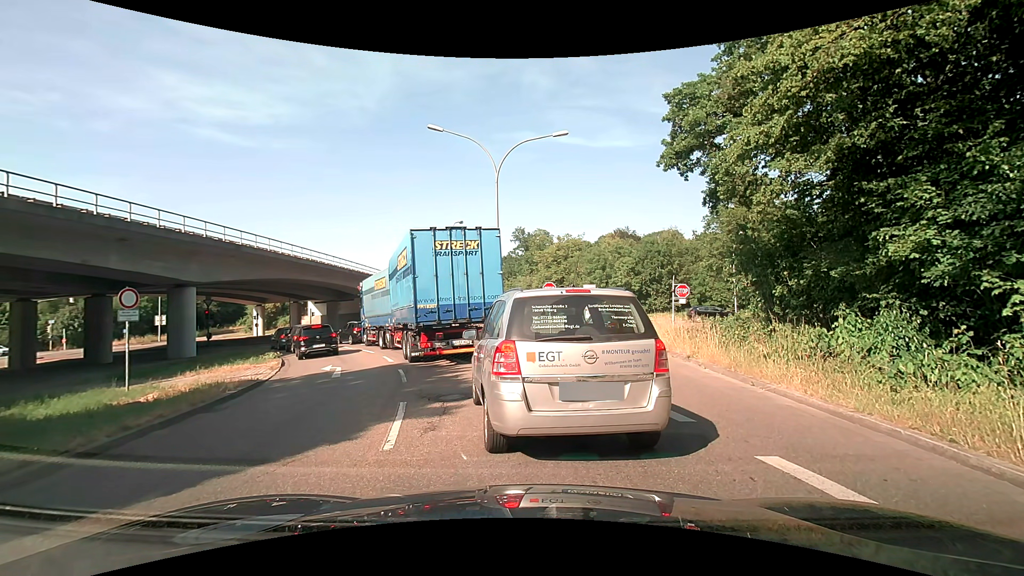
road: trunk_link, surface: asphalt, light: Day
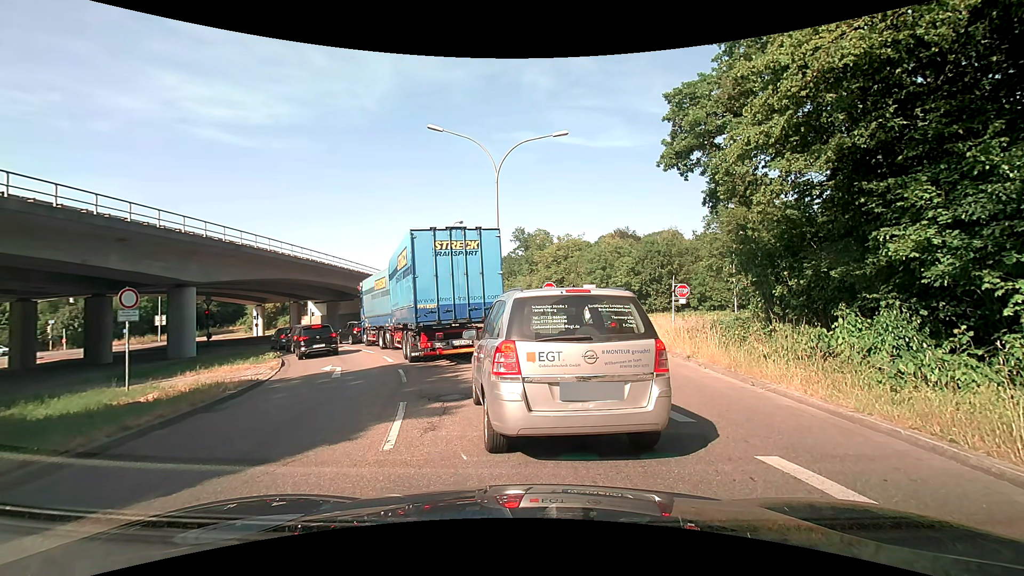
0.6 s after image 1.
(0.0, 0.0) m; 0°
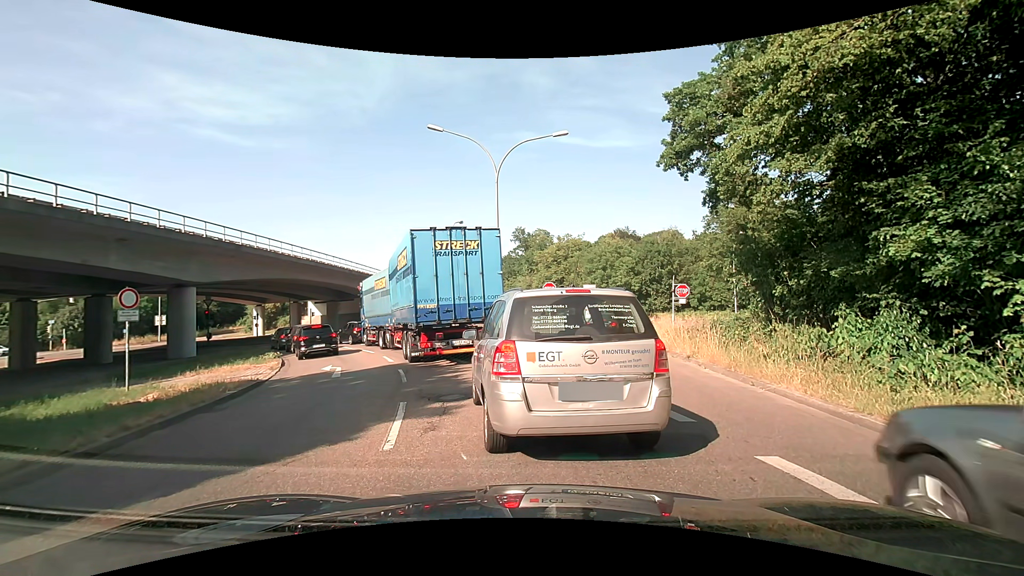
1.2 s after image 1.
(0.0, 0.0) m; 0°
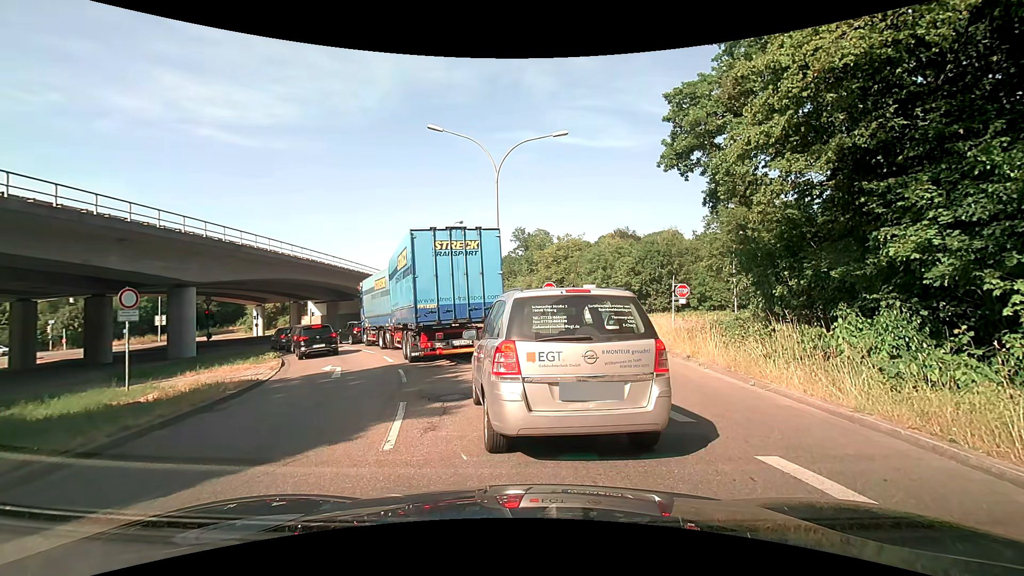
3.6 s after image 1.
(0.0, 0.0) m; 0°
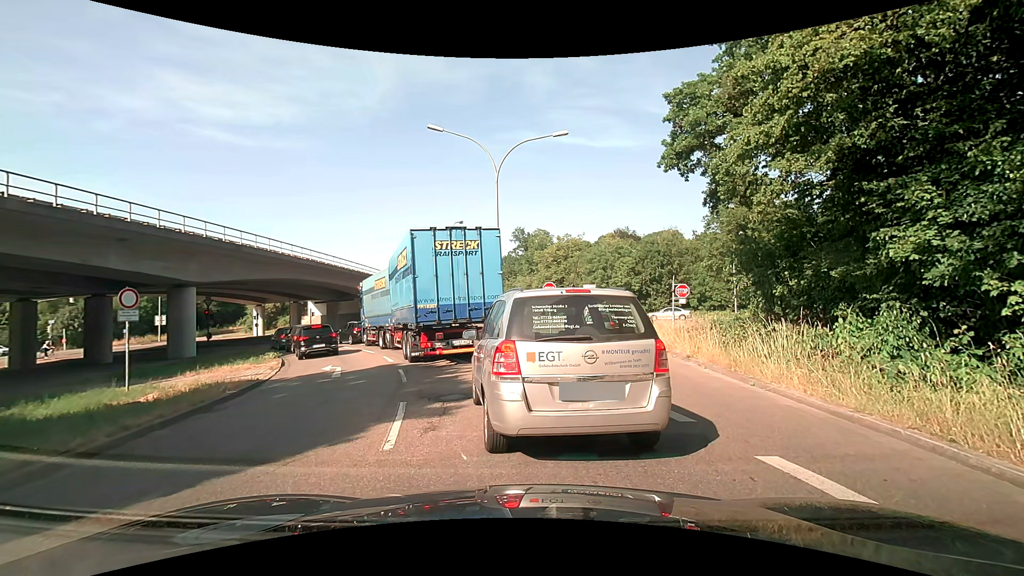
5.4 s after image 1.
(0.0, 0.0) m; 0°
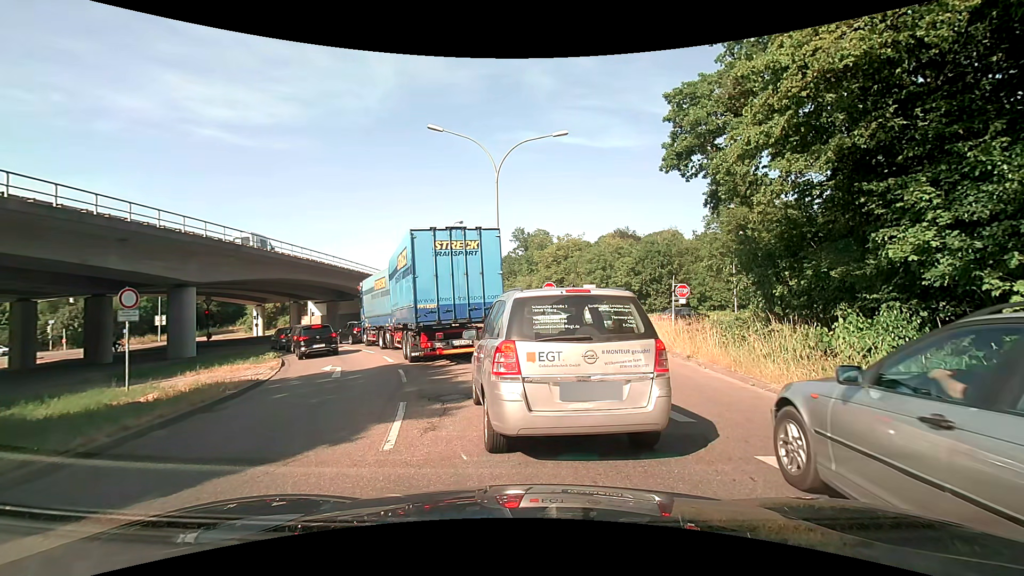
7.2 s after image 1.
(0.0, 0.0) m; 0°
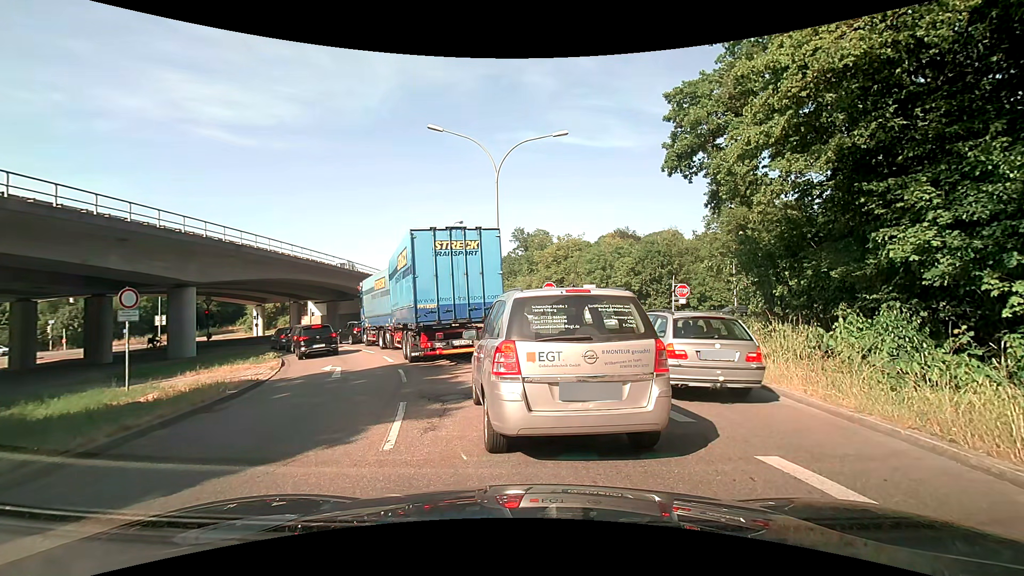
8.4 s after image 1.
(0.0, 0.0) m; 0°
(-1, +10) (-3, +20) (-8, +29) (-13, +37) (-19, +45) (-26, +52) (-34, +59) (-42, +64) (-52, +67) (-62, +69) m
